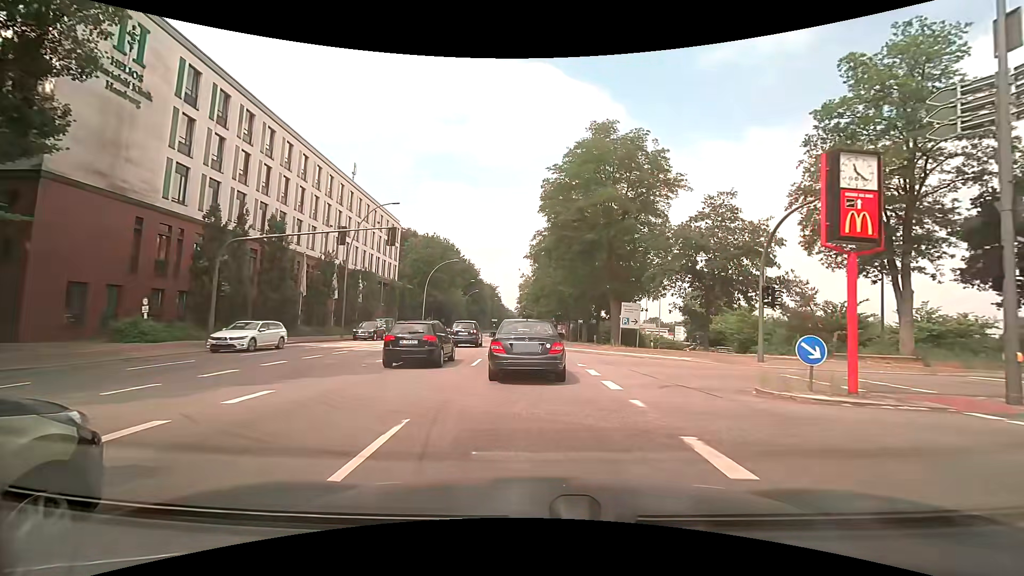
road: primary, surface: asphalt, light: Day
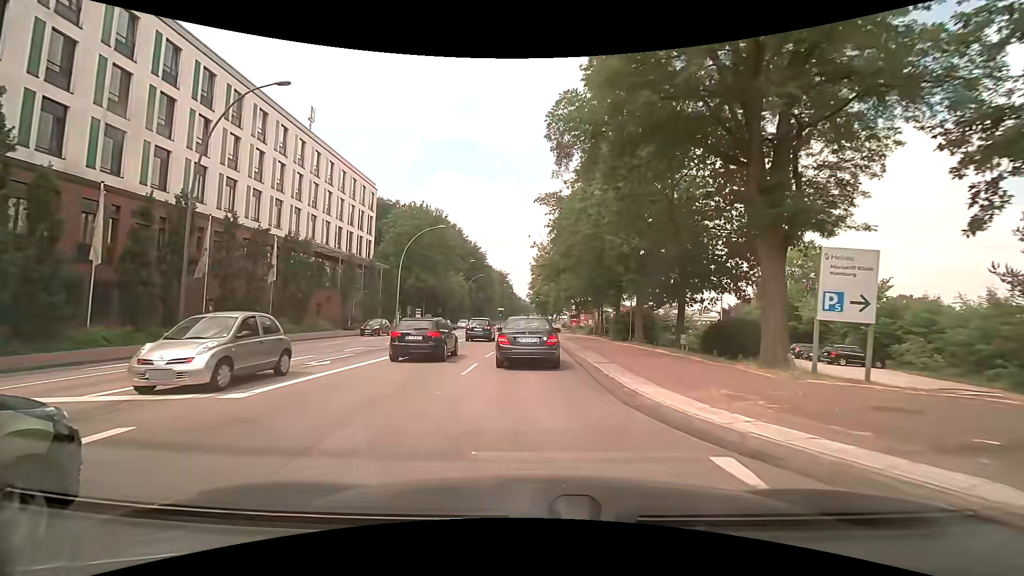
(-0.2, +22.2) m; -1°
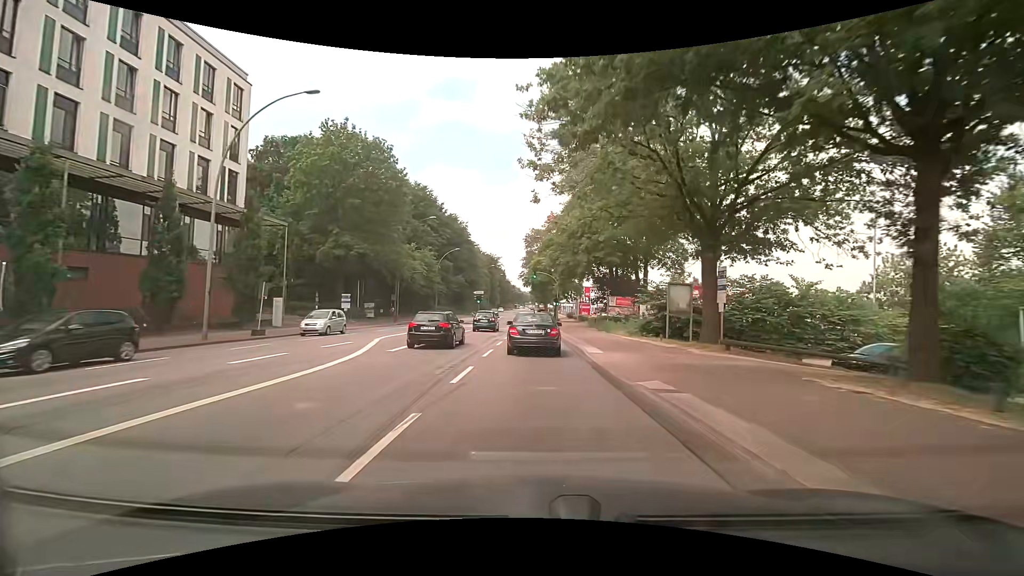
(+0.1, +32.8) m; 0°
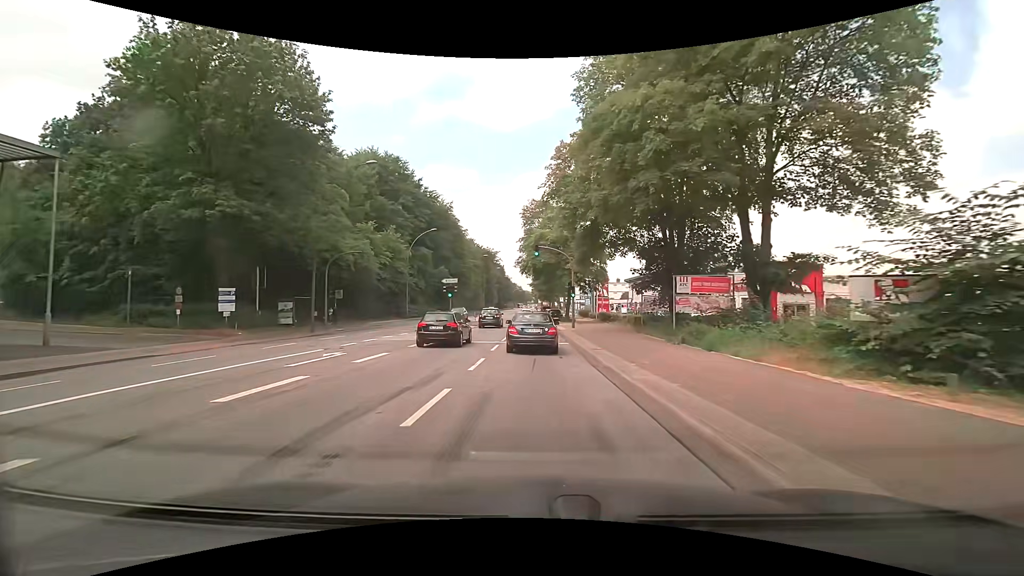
(+0.2, +21.8) m; 0°
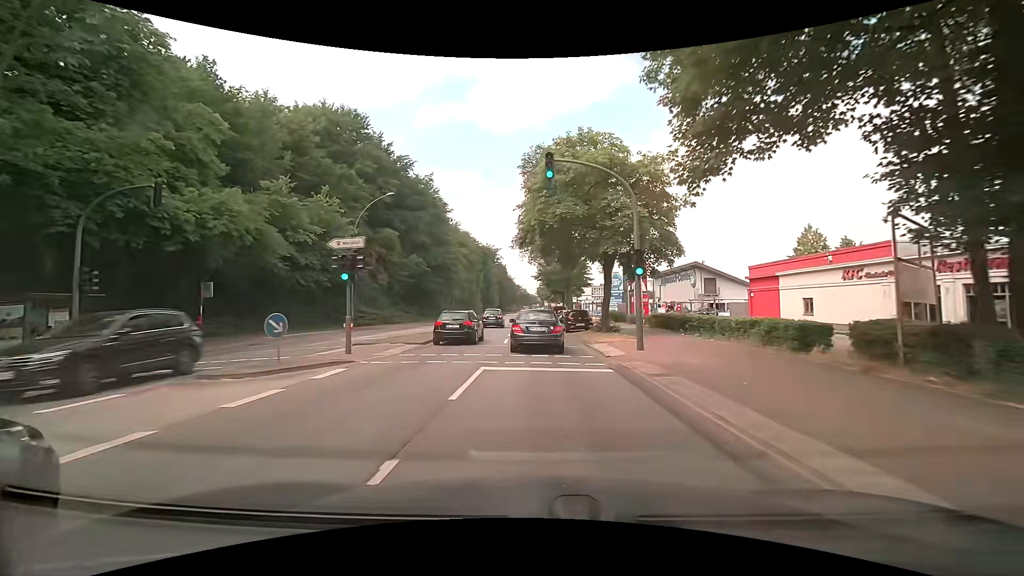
(-0.1, +22.5) m; 0°
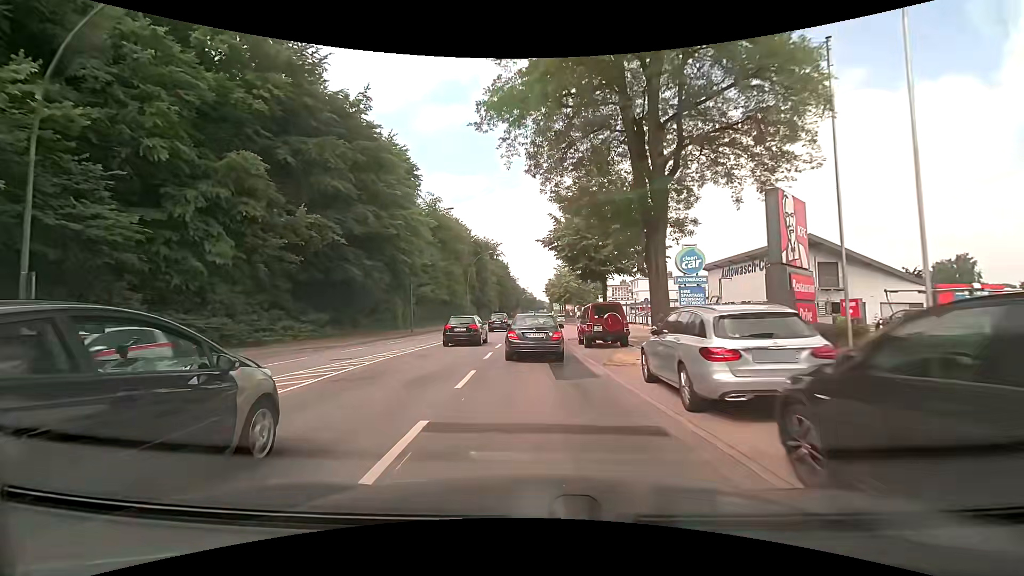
(-0.1, +30.2) m; -1°
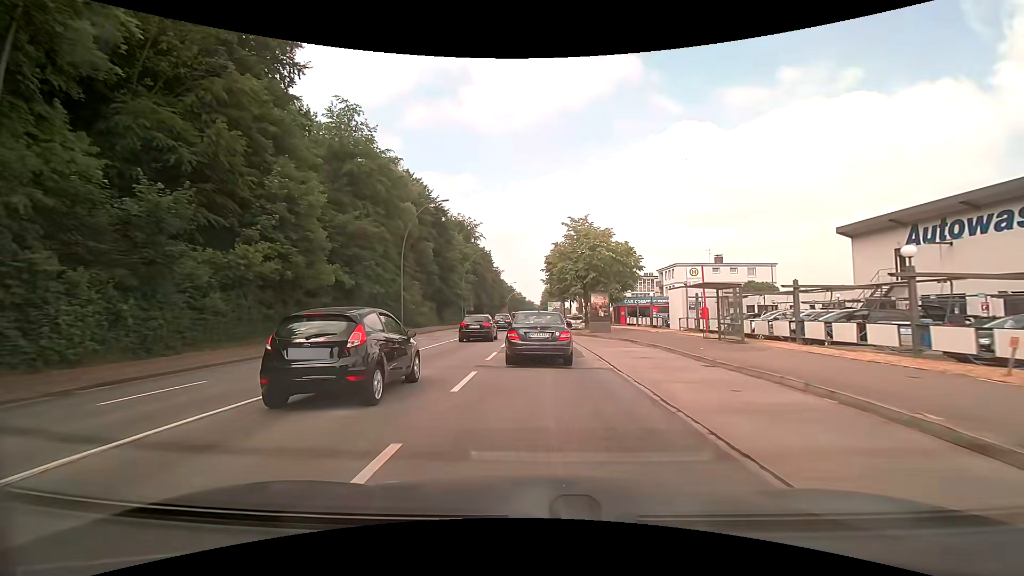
(0.0, +38.0) m; +1°
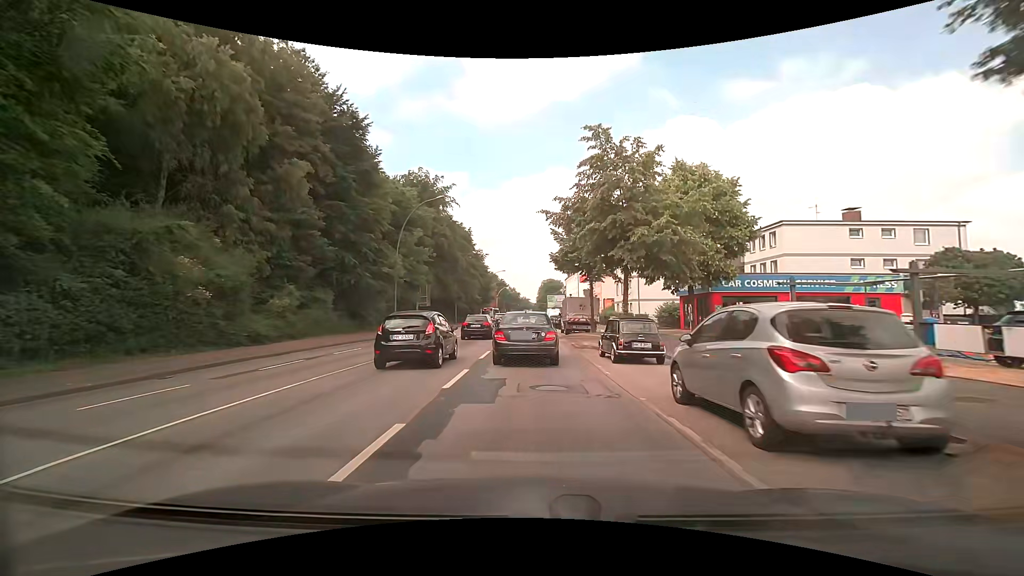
(+0.6, +36.4) m; +1°
(0, +10) (0, +20) (0, +30) (0, +40) (0, +50) (0, +60) (0, +70) (0, +80) (0, +90) (0, +100) m
